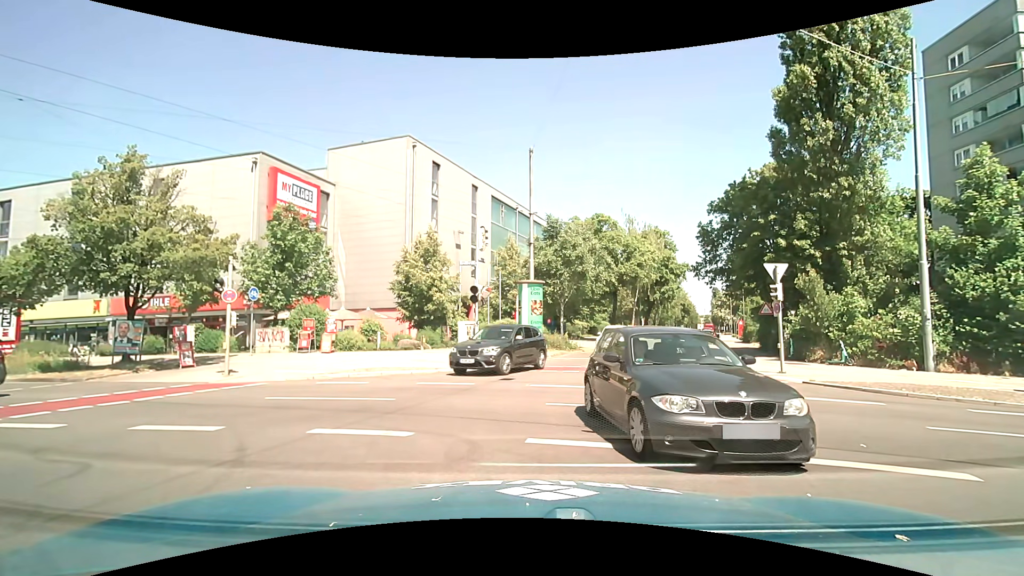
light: Day
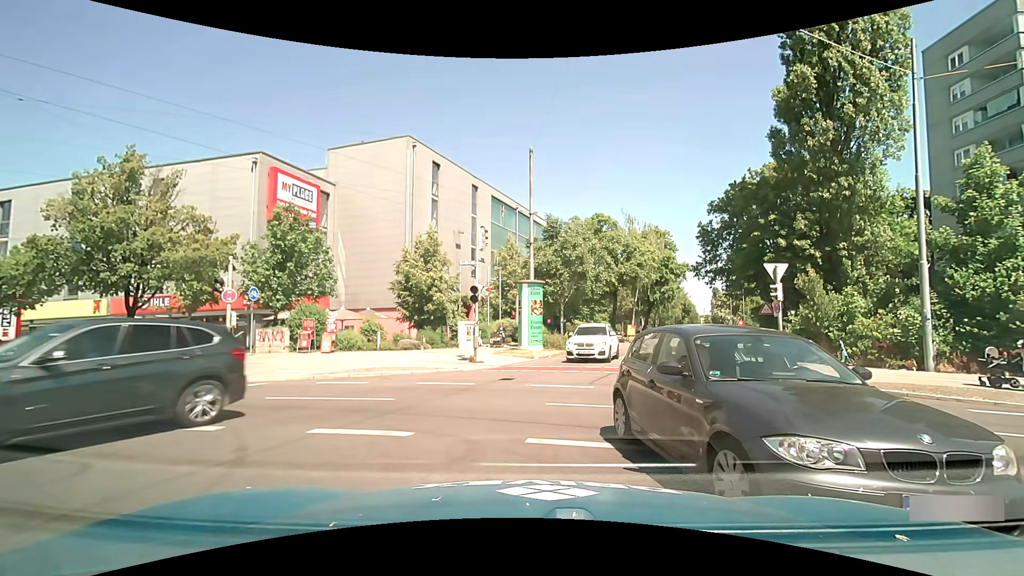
(0.0, 0.0) m; 0°
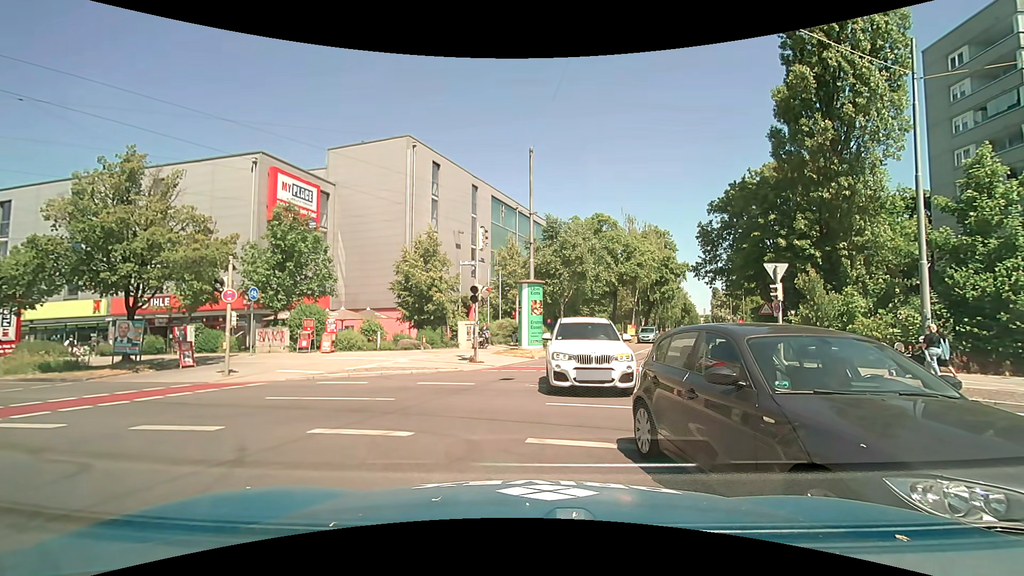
(0.0, 0.0) m; 0°
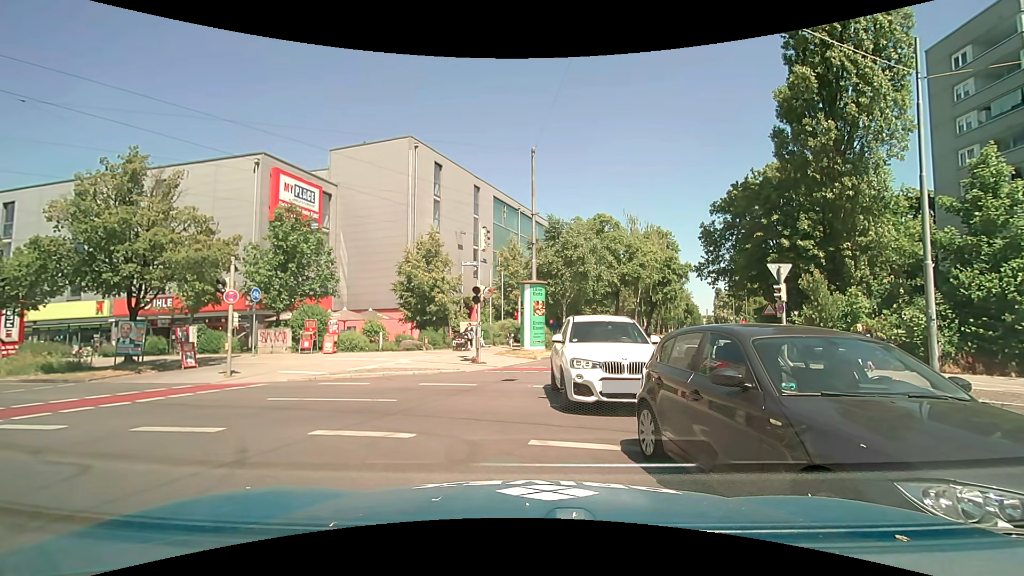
(0.0, 0.0) m; 0°
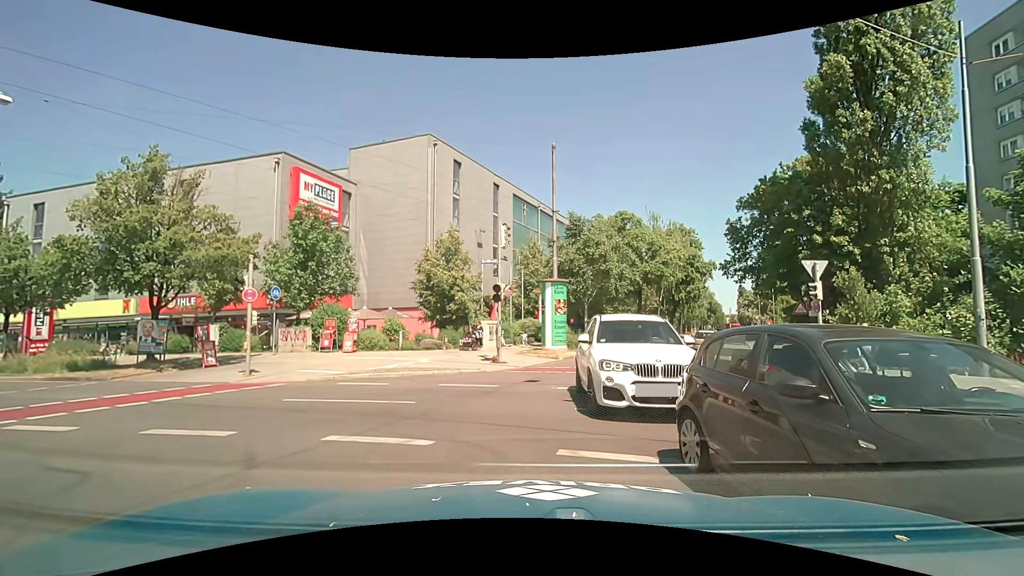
(0.0, +0.5) m; 0°
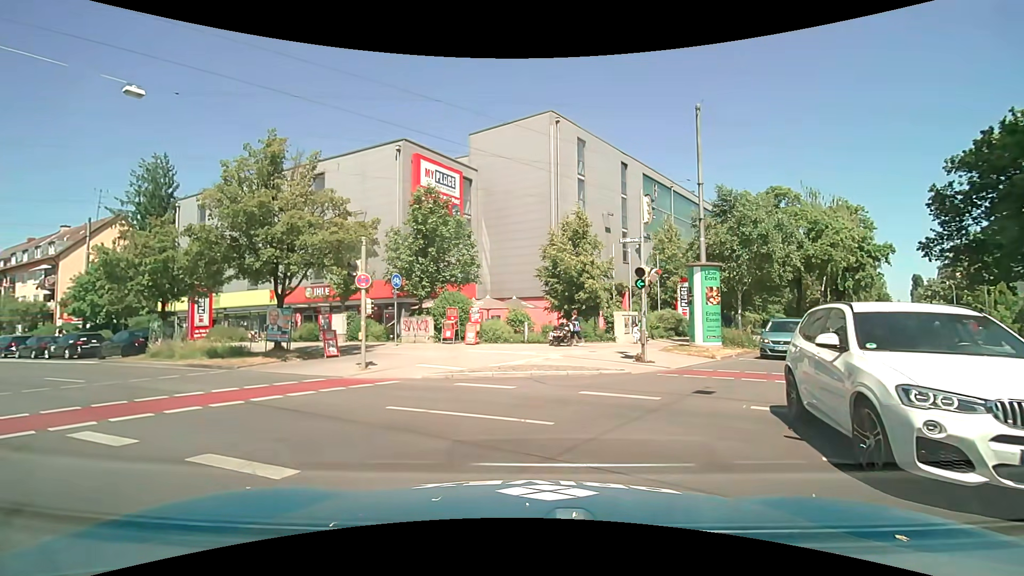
(-0.2, +3.0) m; -17°
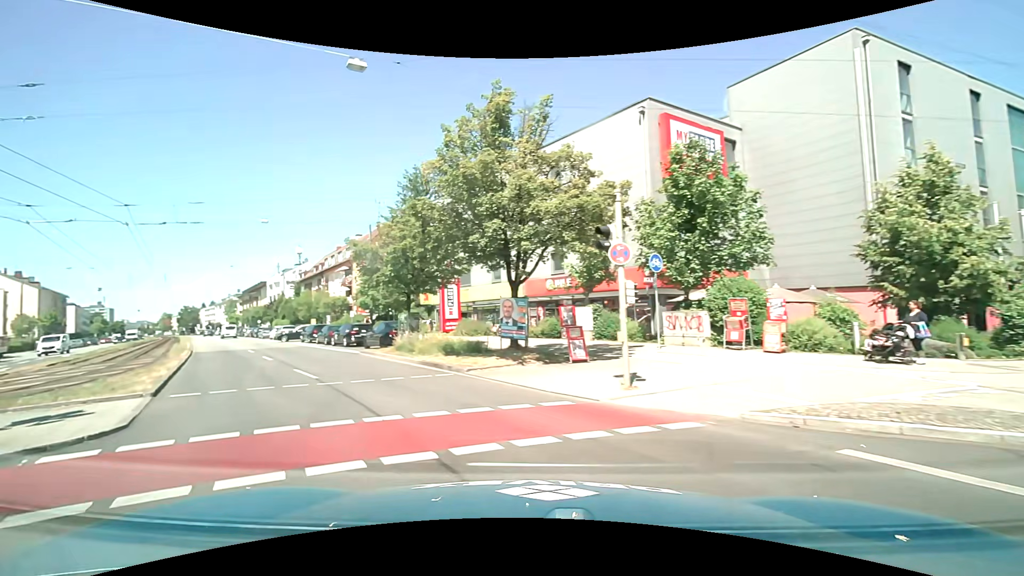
(-1.3, +5.4) m; -26°
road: tertiary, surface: asphalt
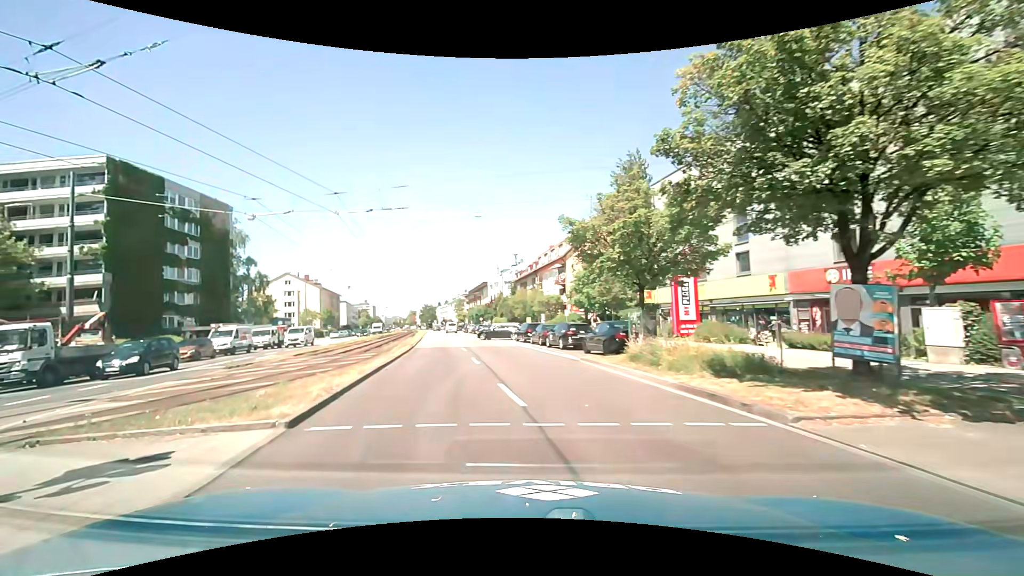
(-1.4, +5.3) m; -26°
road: primary
(-1, +10) (-3, +20) (-5, +30) (-7, +39) (-9, +49) (-11, +59) (-14, +69) (-16, +78) (-18, +88) (-20, +98) m
